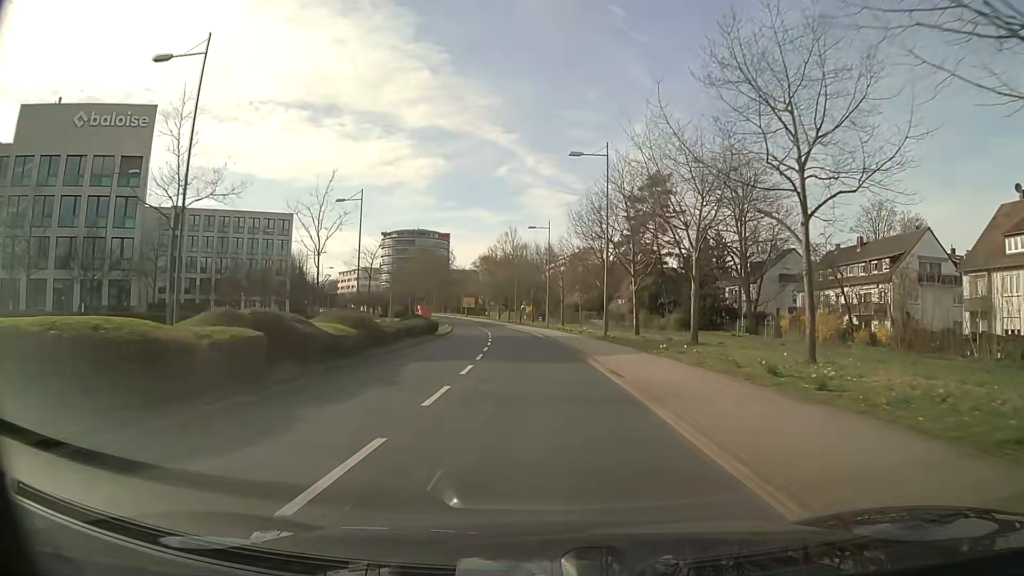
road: tertiary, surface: asphalt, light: Day
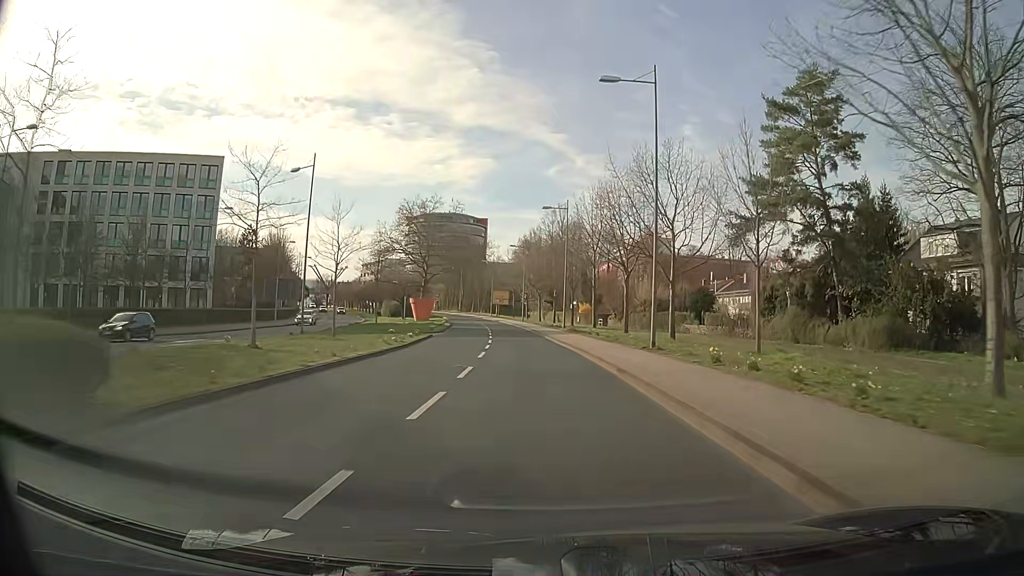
(-1.7, +43.8) m; -4°
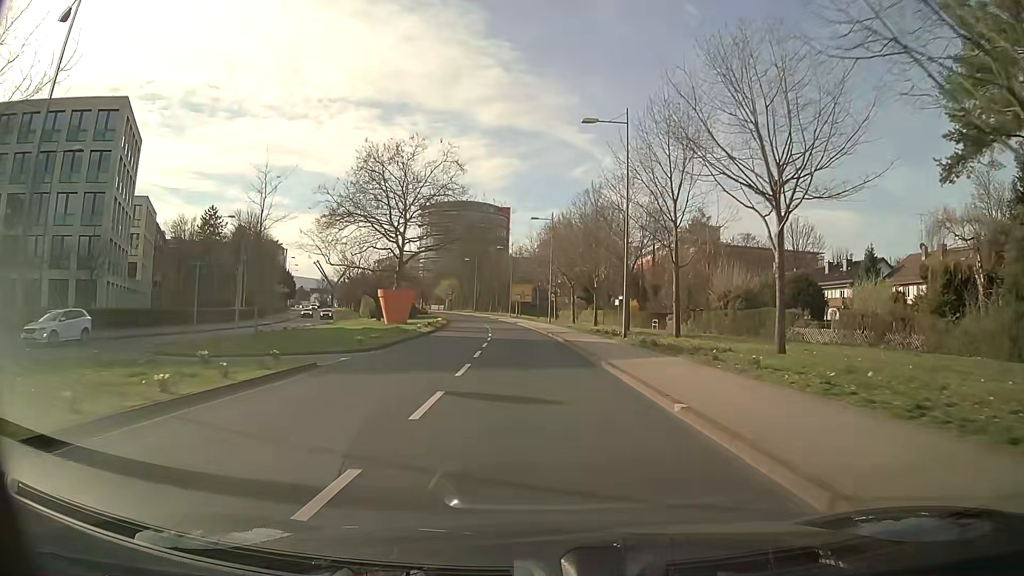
(-0.6, +25.9) m; -2°
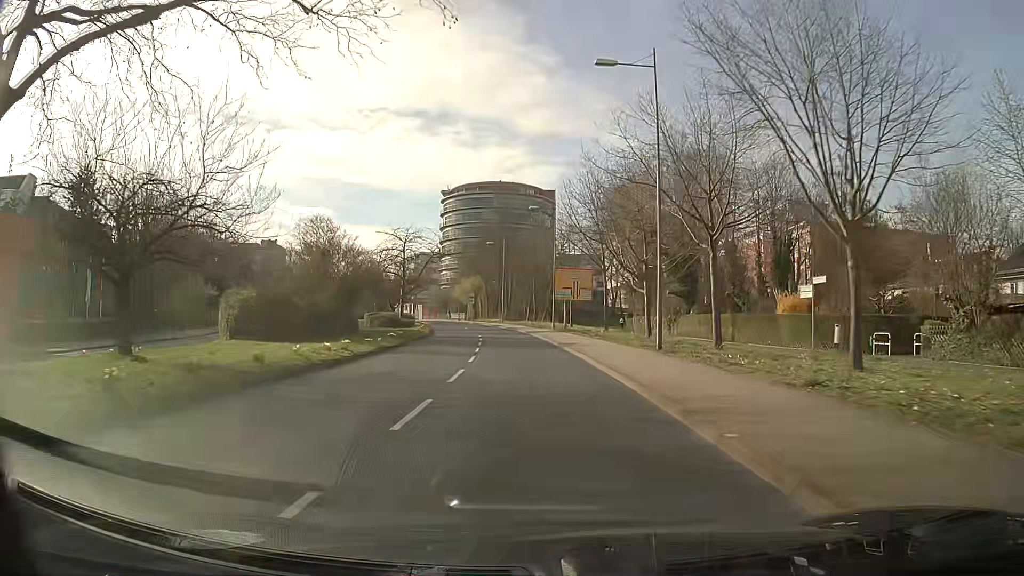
(-1.5, +42.6) m; -4°
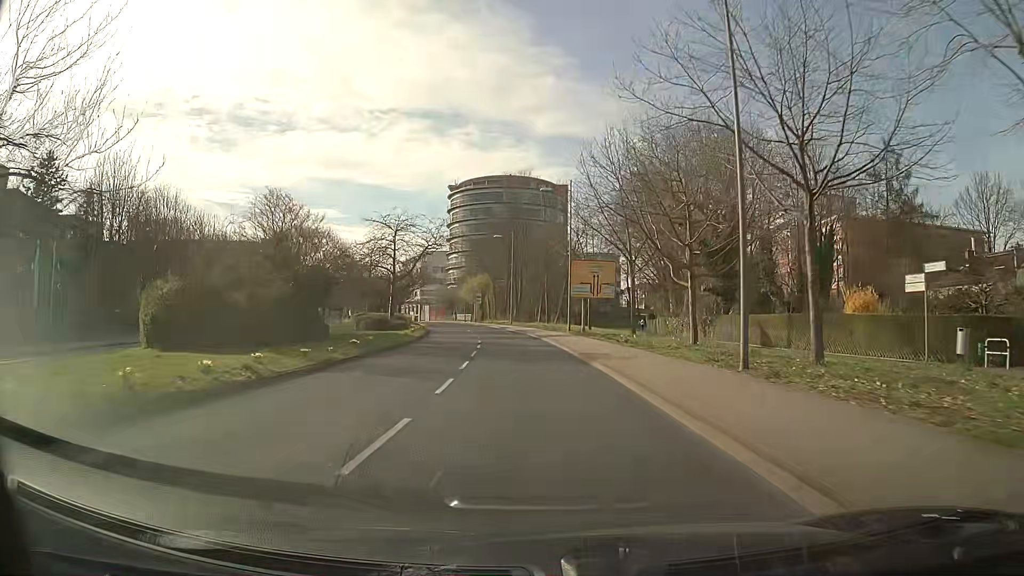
(-0.1, +8.5) m; -1°
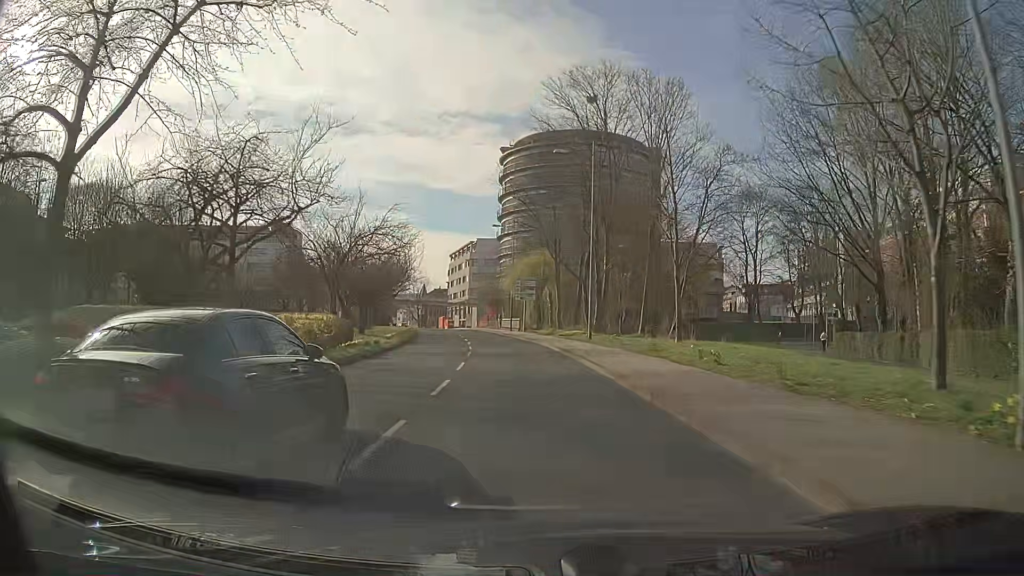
(-2.0, +41.7) m; -6°
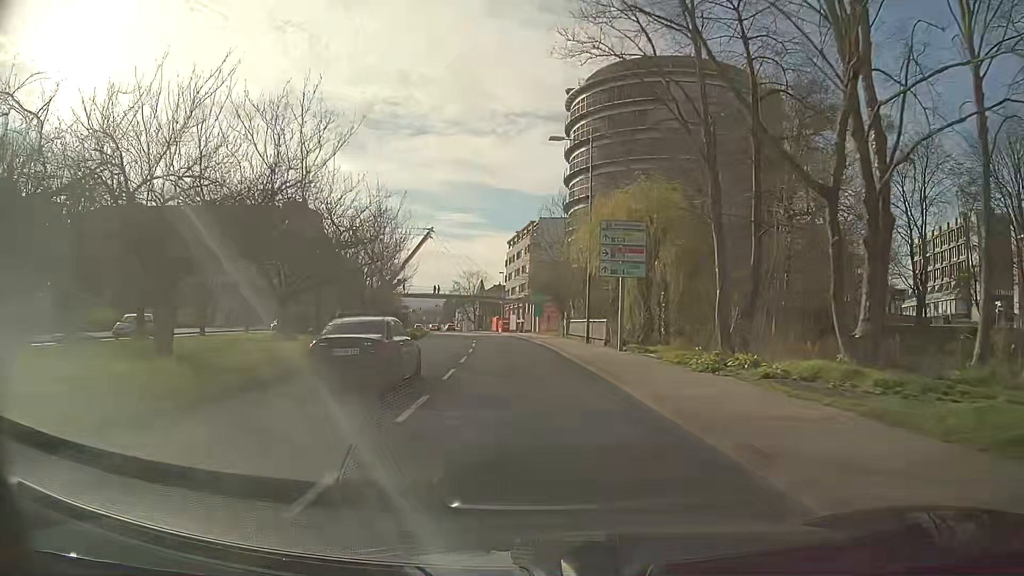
(-1.7, +32.8) m; -6°
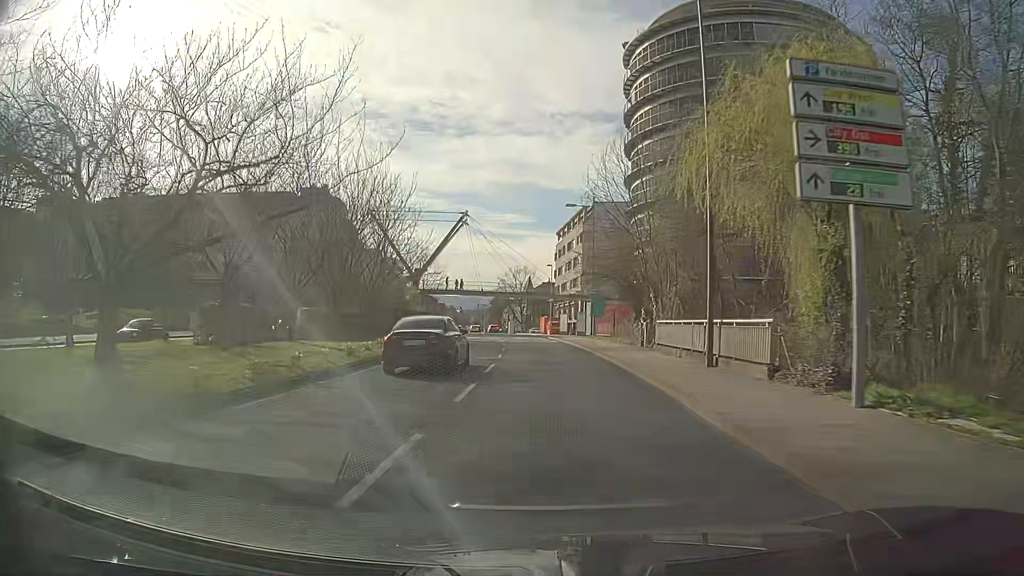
(-0.6, +16.3) m; -4°
(0, +10) (-1, +20) (-2, +30) (-3, +40) (-4, +50) (-6, +60) (-7, +70) (-8, +80) (-9, +89) (-10, +99) m
